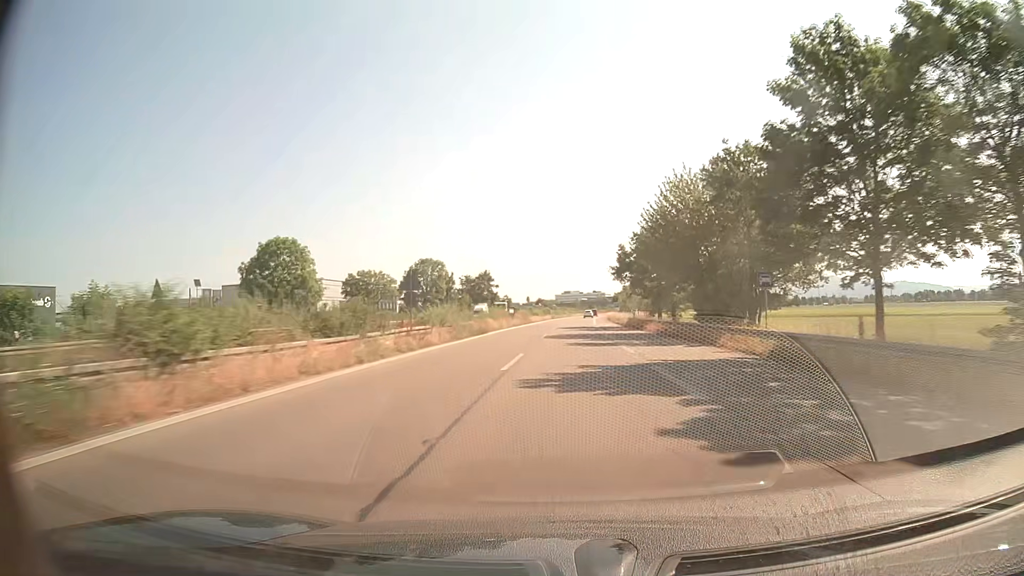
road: trunk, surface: asphalt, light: Day
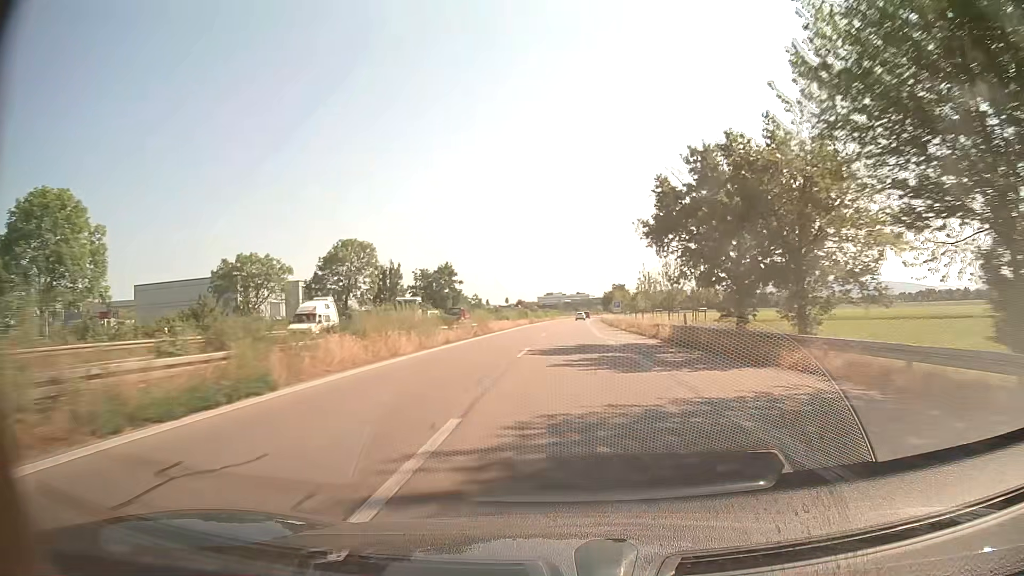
(+0.4, +31.5) m; +1°
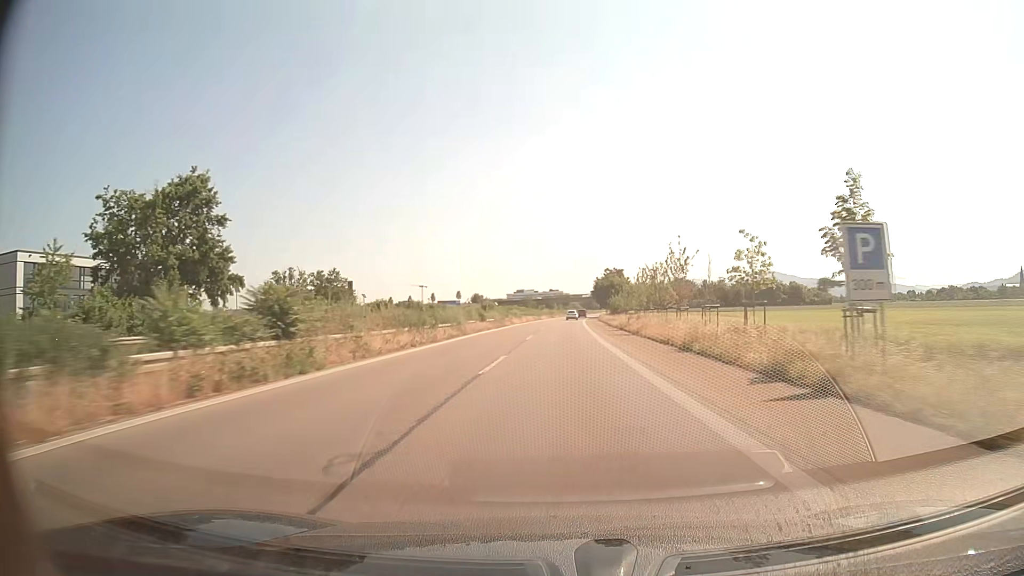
(+1.8, +78.6) m; +2°
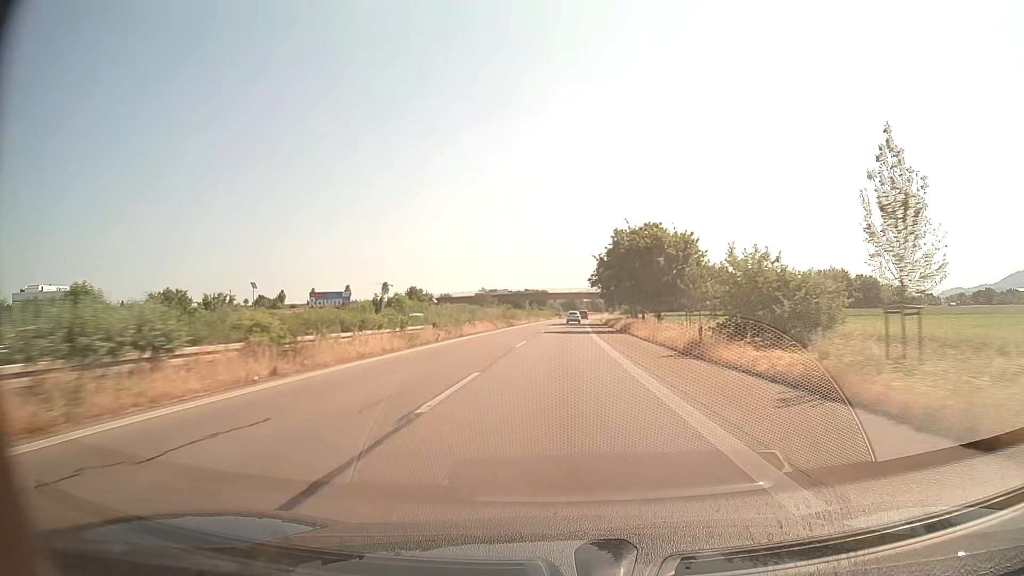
(+1.4, +78.5) m; +2°
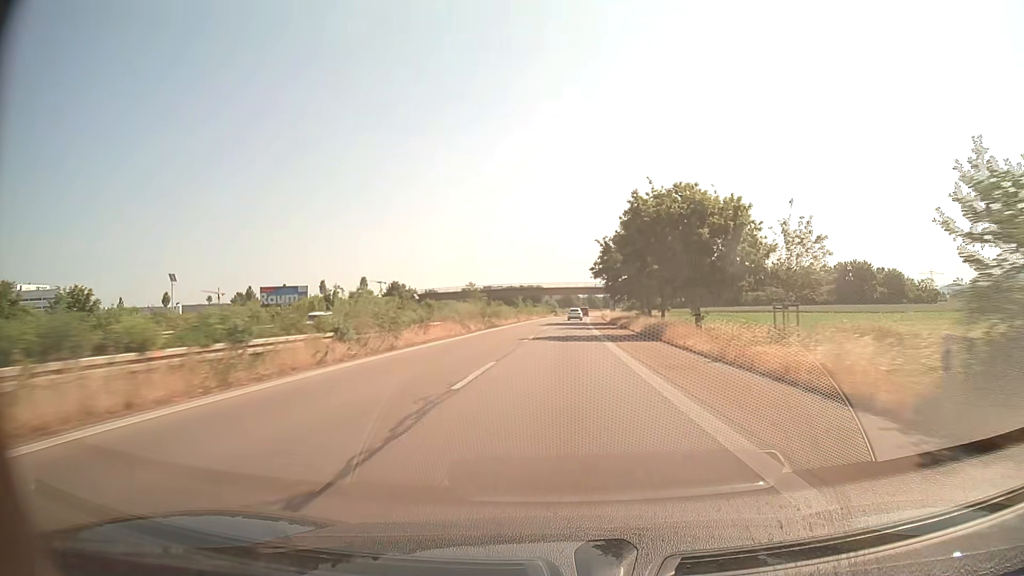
(+0.1, +15.7) m; 0°
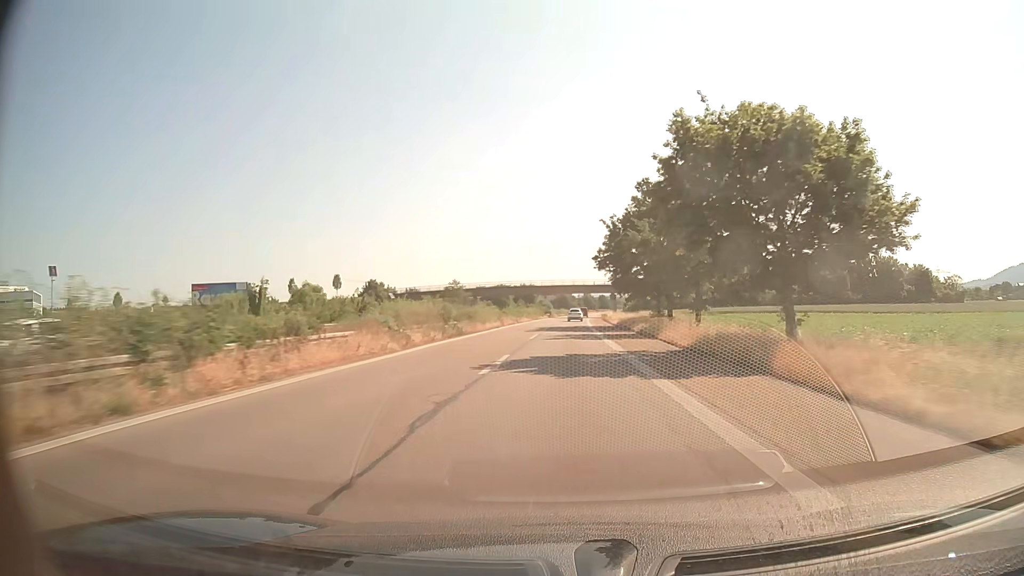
(+0.1, +15.6) m; 0°
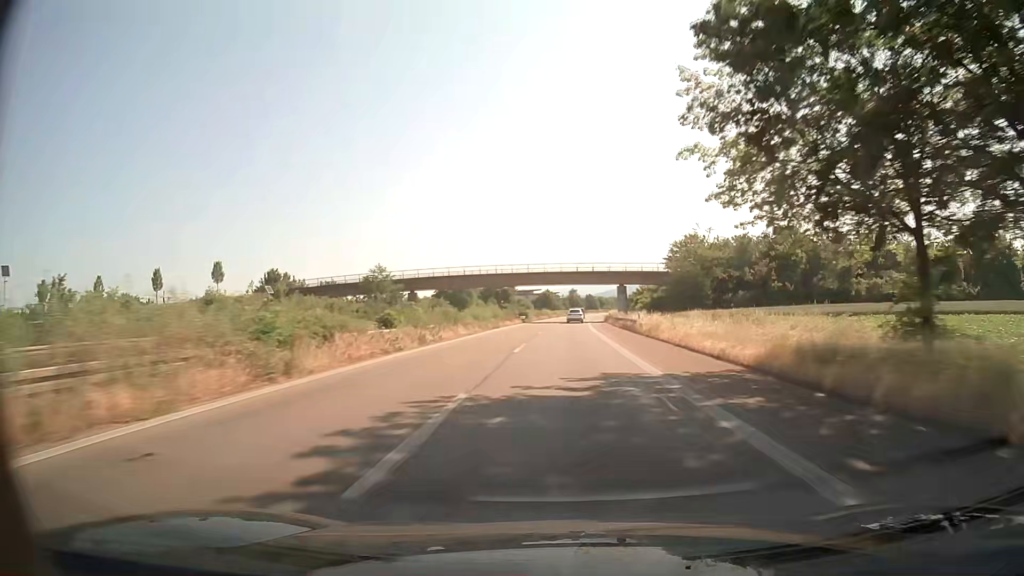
(+0.5, +45.8) m; +1°
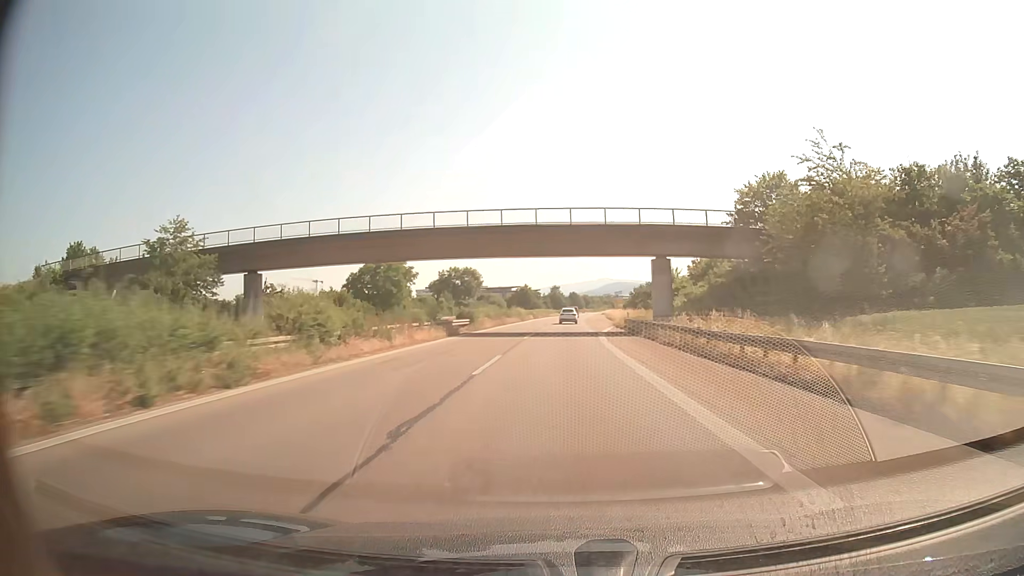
(+0.7, +44.5) m; +2°
(0, +10) (0, +20) (0, +30) (0, +40) (+1, +50) (+1, +60) (+1, +70) (+1, +80) (+2, +90) (+2, +100) m
